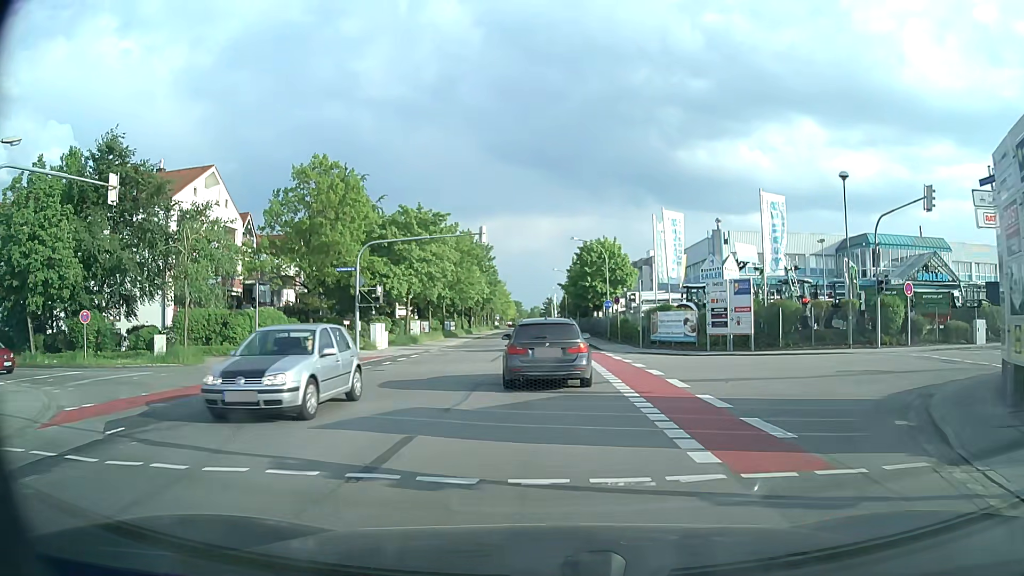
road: tertiary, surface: asphalt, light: Day
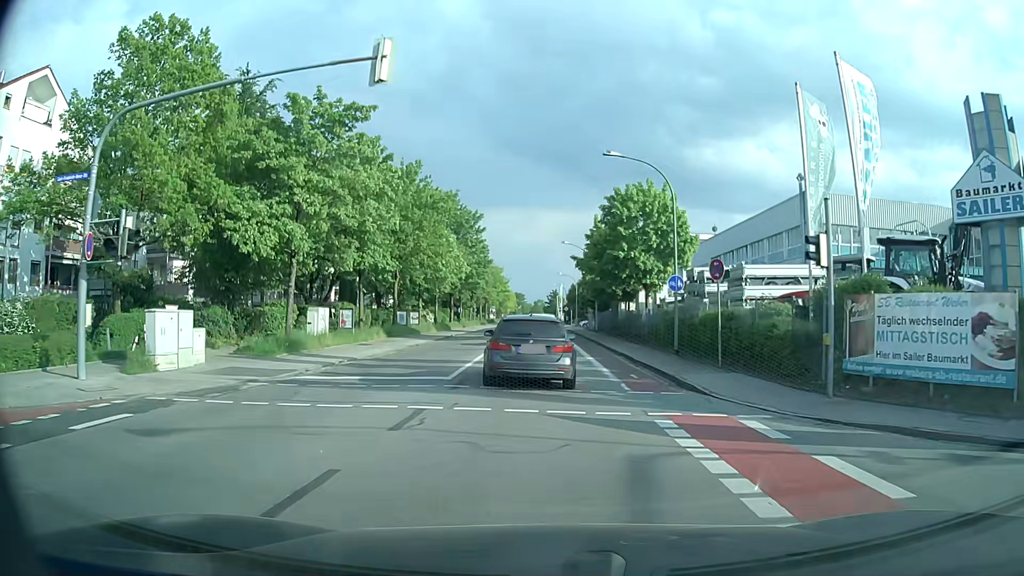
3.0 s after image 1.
(-0.3, +24.2) m; -1°
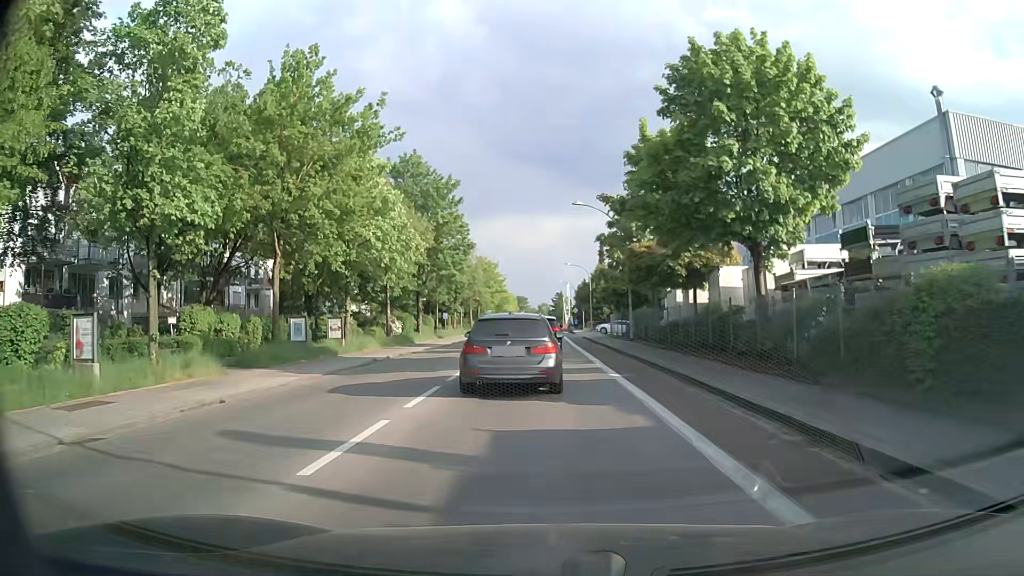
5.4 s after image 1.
(-0.1, +21.0) m; 0°
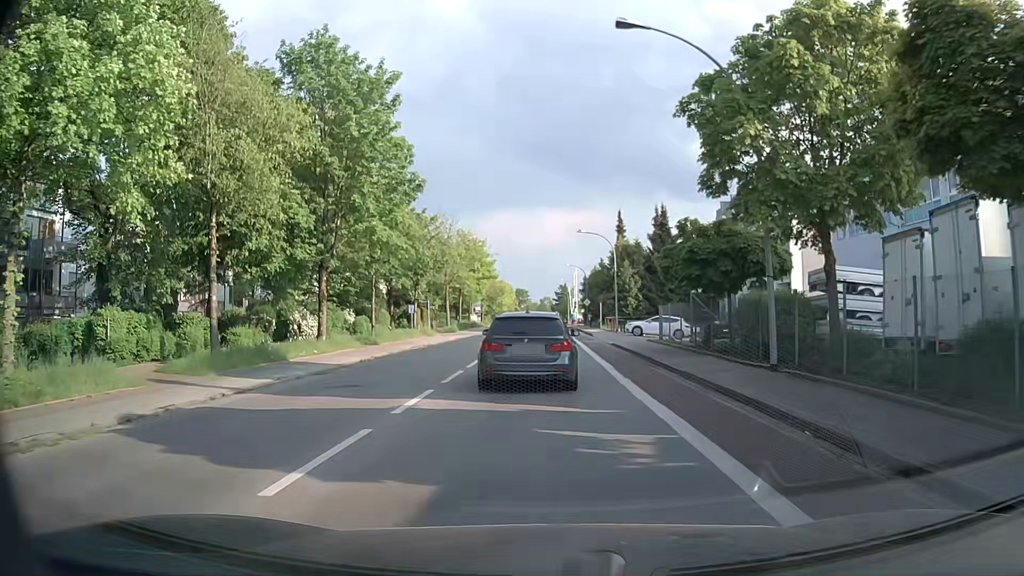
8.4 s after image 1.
(-0.1, +23.3) m; 0°
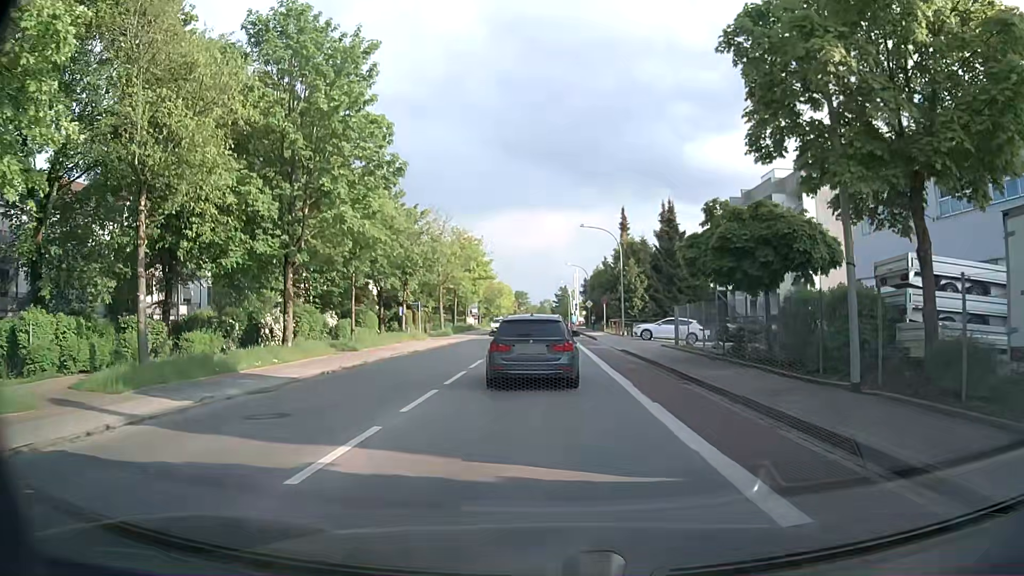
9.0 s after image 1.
(0.0, +4.0) m; -1°
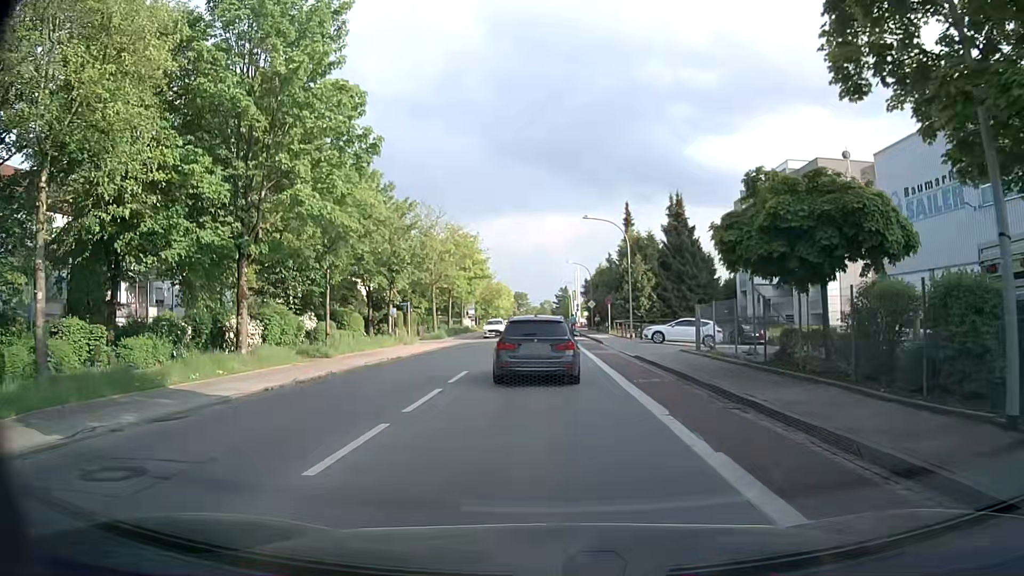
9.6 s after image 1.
(0.0, +4.2) m; +1°
